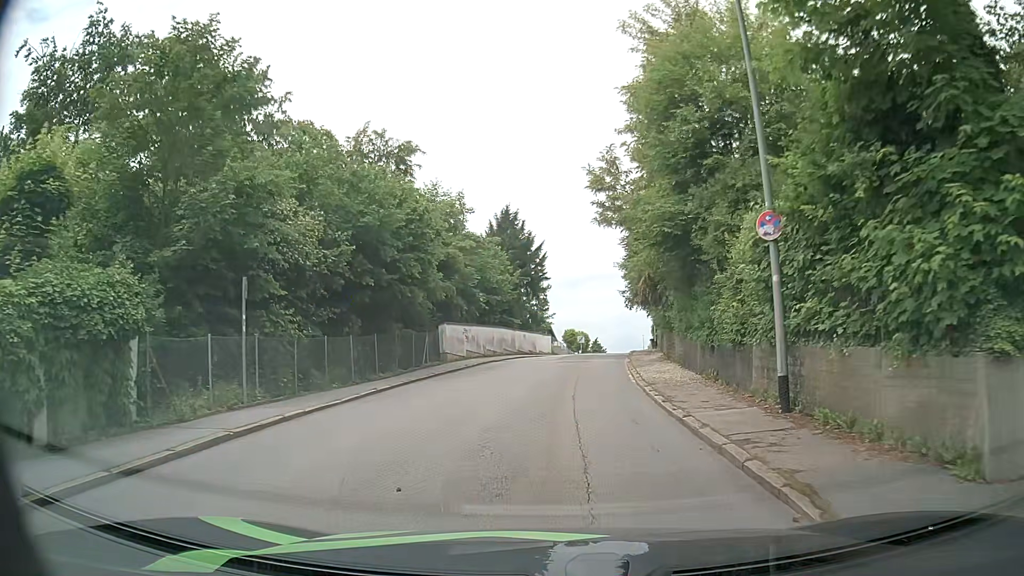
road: residential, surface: asphalt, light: Day
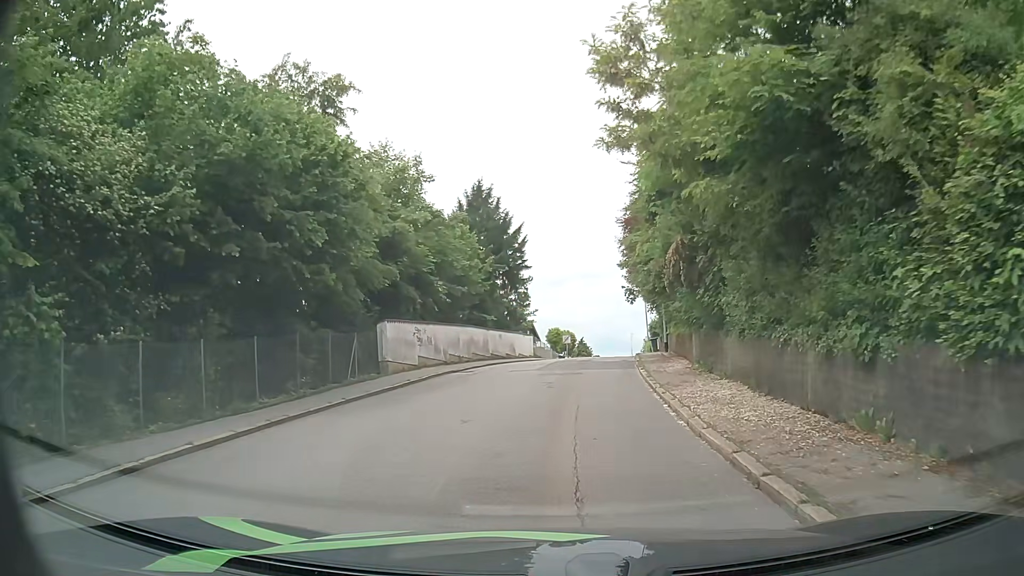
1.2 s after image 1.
(0.0, +8.2) m; 0°
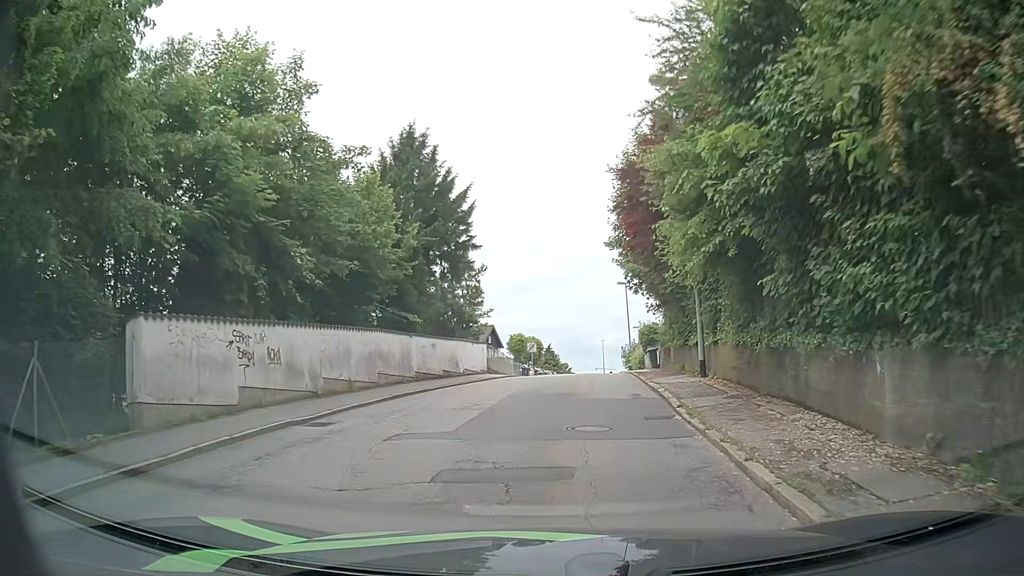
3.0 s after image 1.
(+0.6, +12.4) m; +4°
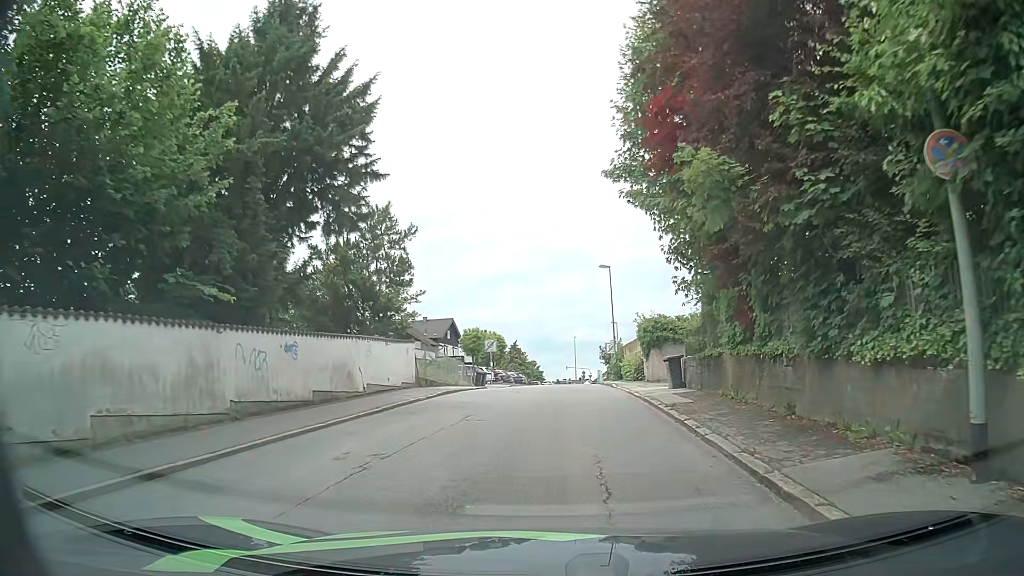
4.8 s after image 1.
(+0.3, +12.4) m; +2°
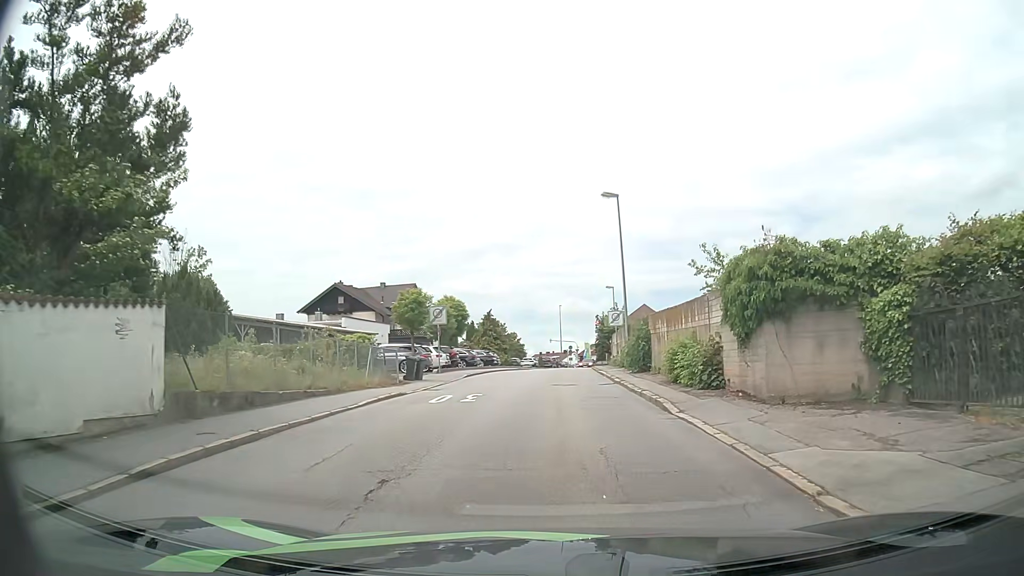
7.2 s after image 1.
(+0.5, +16.4) m; +2°
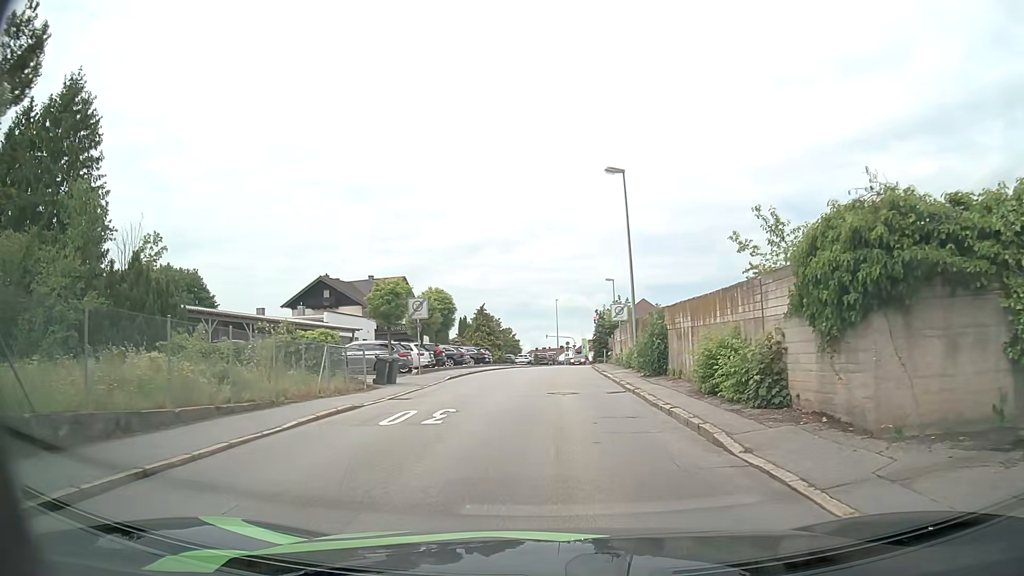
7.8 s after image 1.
(0.0, +4.1) m; 0°
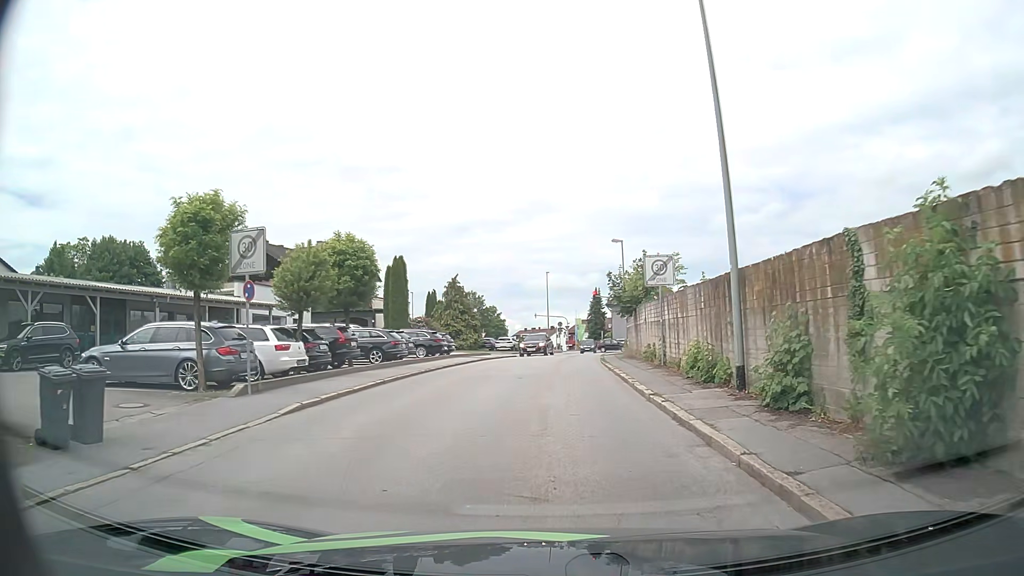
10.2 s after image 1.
(+0.2, +15.8) m; +1°
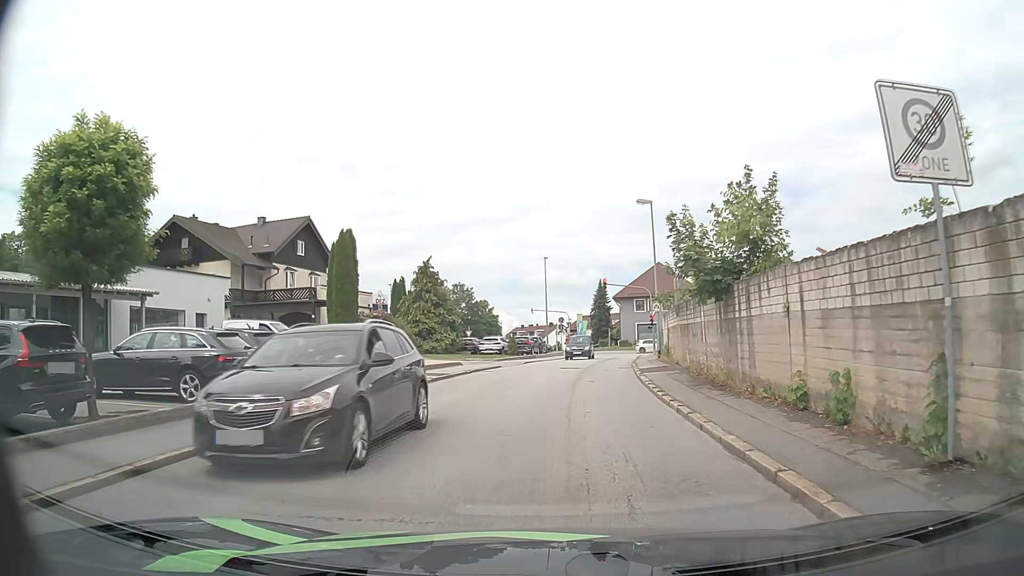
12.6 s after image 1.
(0.0, +14.5) m; 0°
